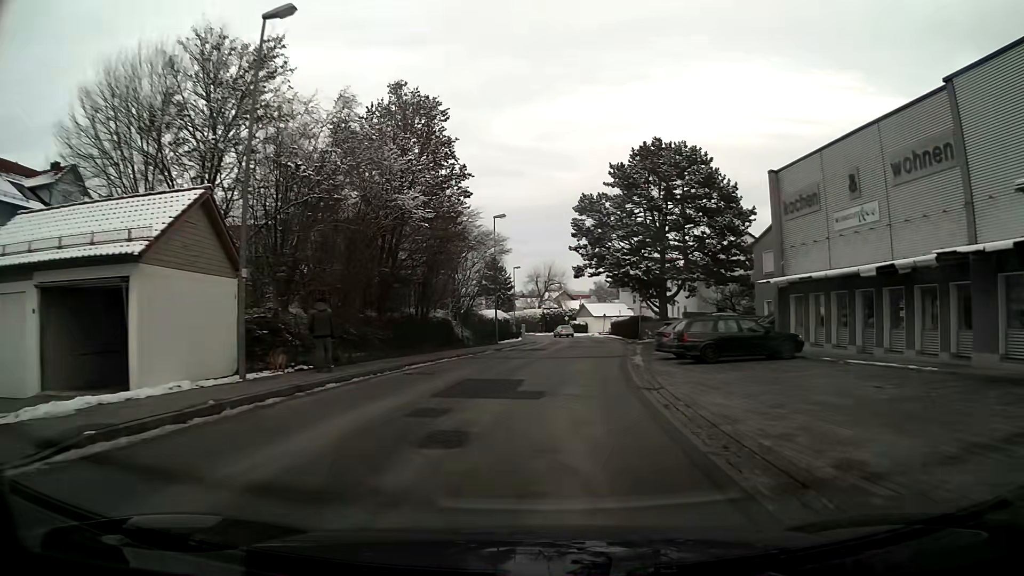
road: unclassified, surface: asphalt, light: Day
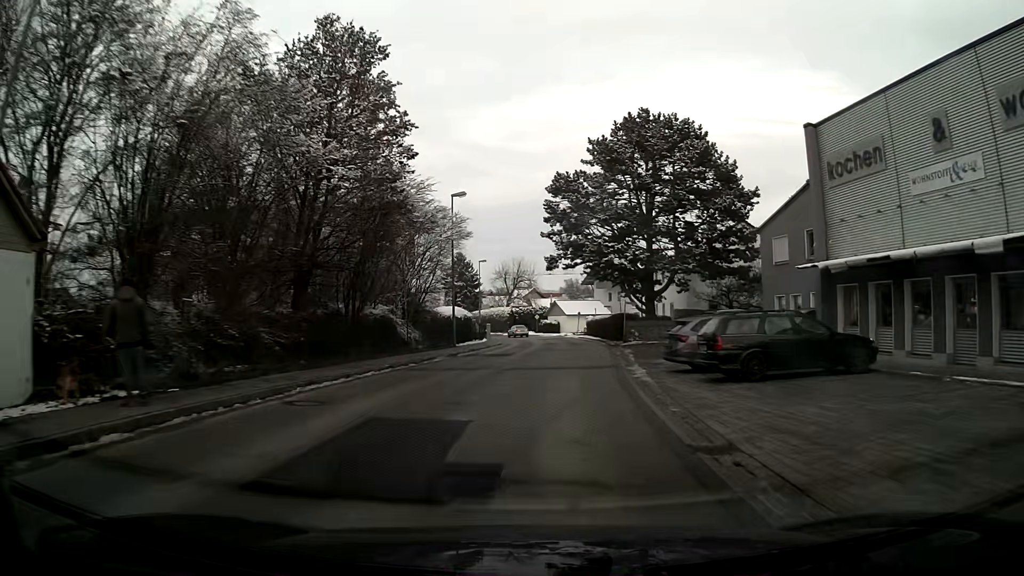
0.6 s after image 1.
(+0.1, +7.2) m; +1°
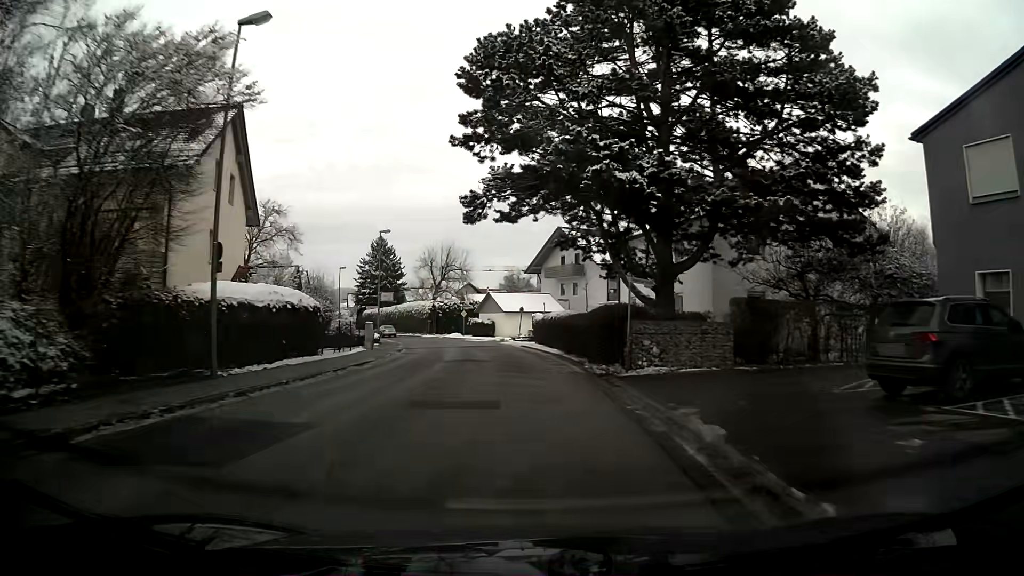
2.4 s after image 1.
(+1.2, +21.9) m; +5°
(0, +10) (0, +20) (-1, +30) (-3, +40) (-5, +50) (-8, +59) (-12, +68) (-16, +77) (-20, +87) (-25, +96) m
